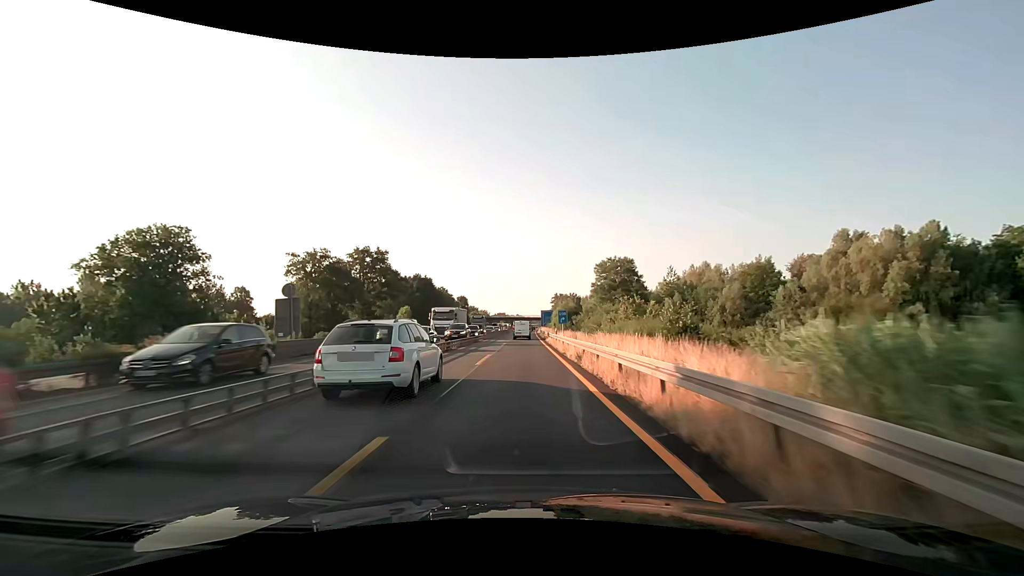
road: motorway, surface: asphalt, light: Day
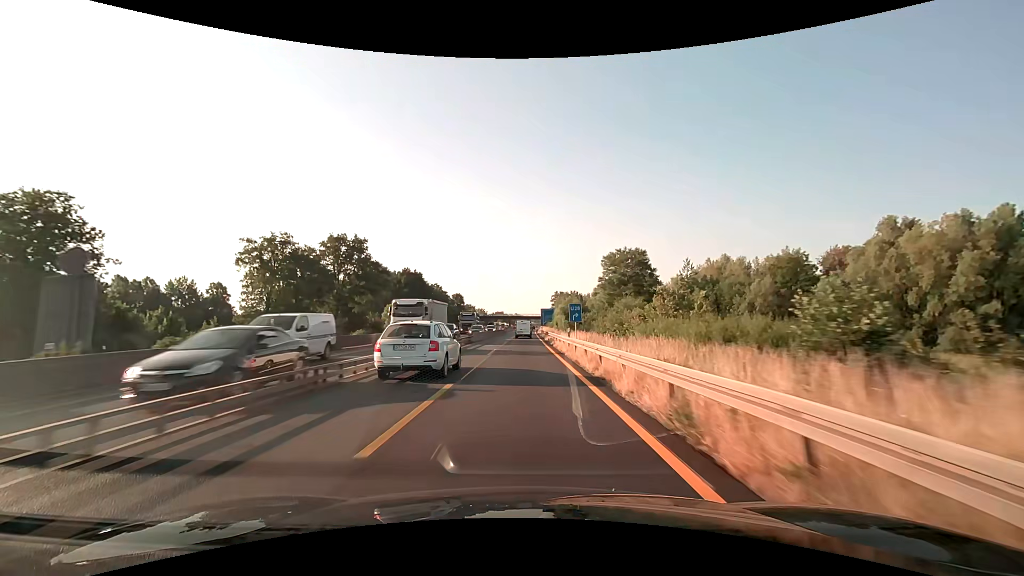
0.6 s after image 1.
(0.0, +12.5) m; 0°
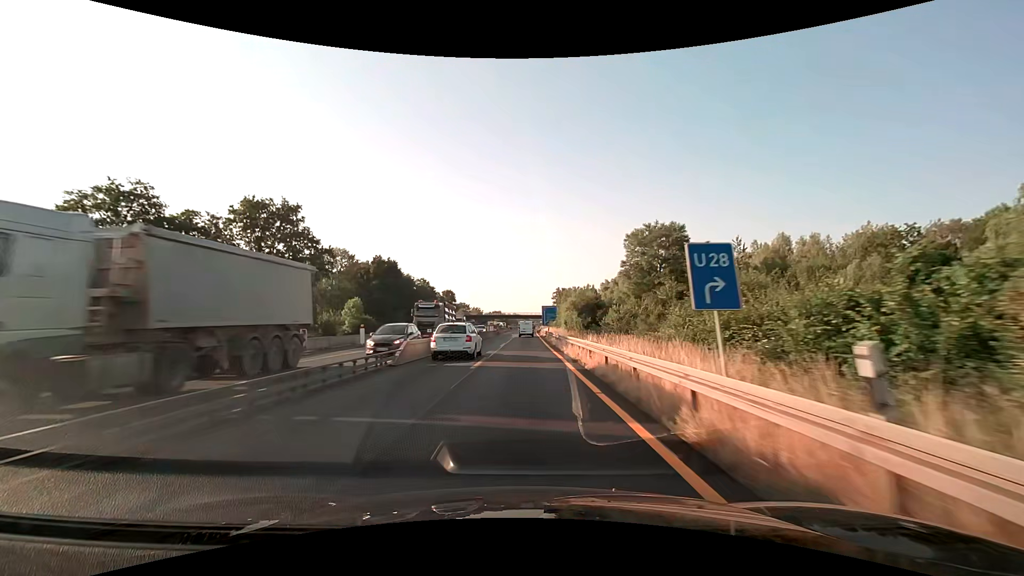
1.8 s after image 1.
(0.0, +25.1) m; 0°
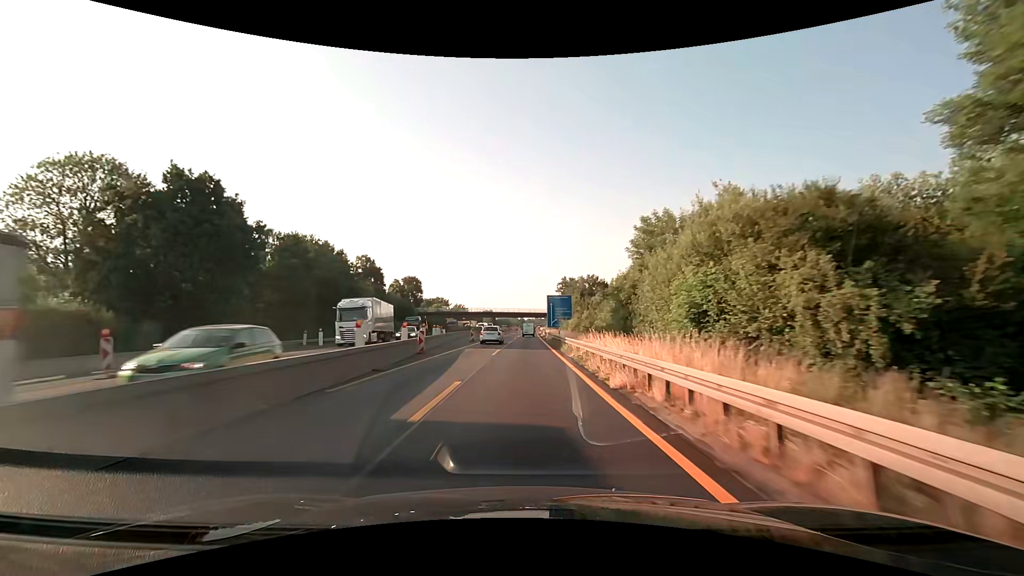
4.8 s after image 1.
(+0.3, +62.7) m; 0°
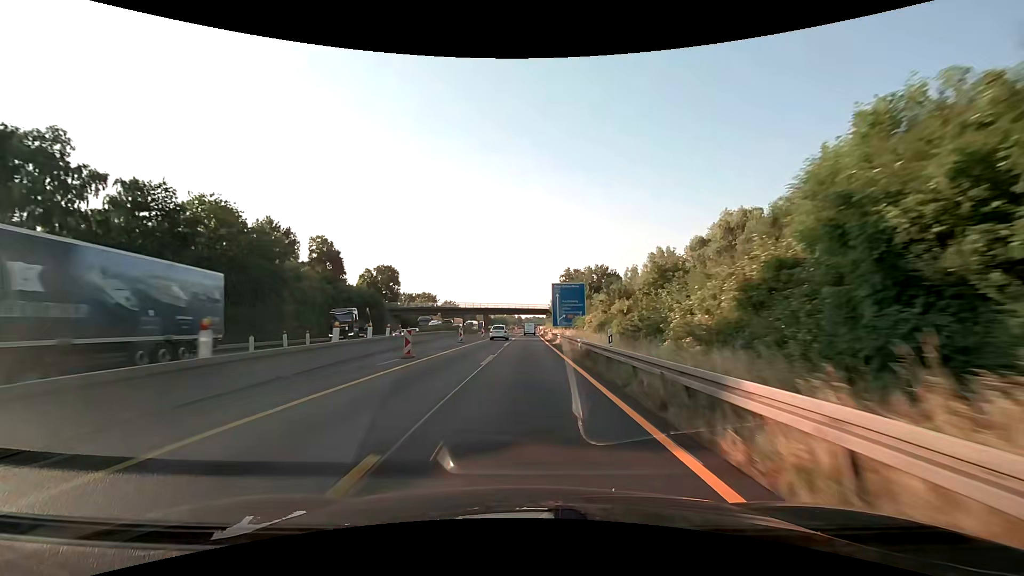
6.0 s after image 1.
(0.0, +25.1) m; 0°
(0, +10) (0, +20) (0, +30) (0, +40) (0, +50) (0, +60) (0, +70) (+1, +80) (+1, +90) (+1, +100) m
